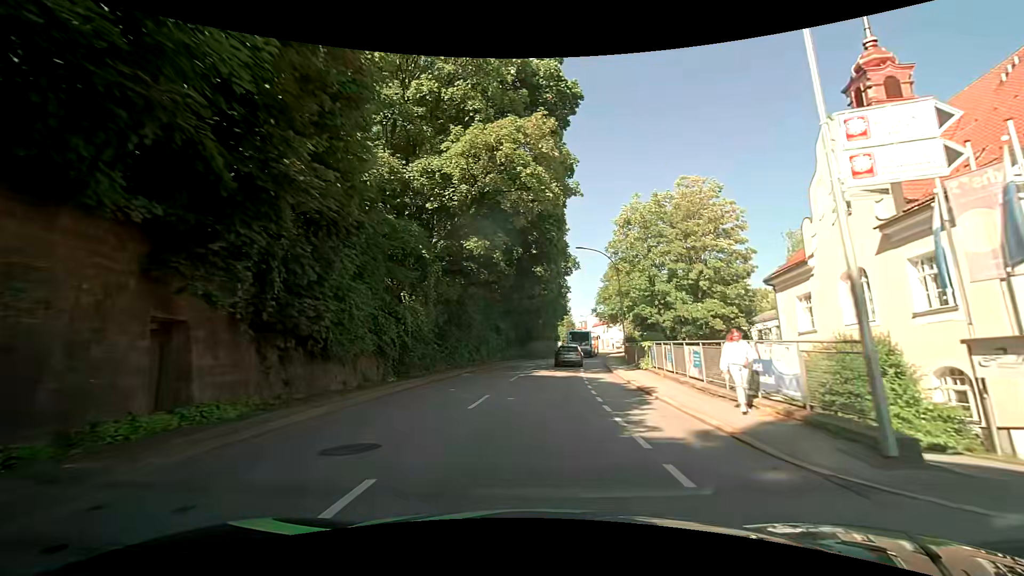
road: tertiary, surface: asphalt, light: Day
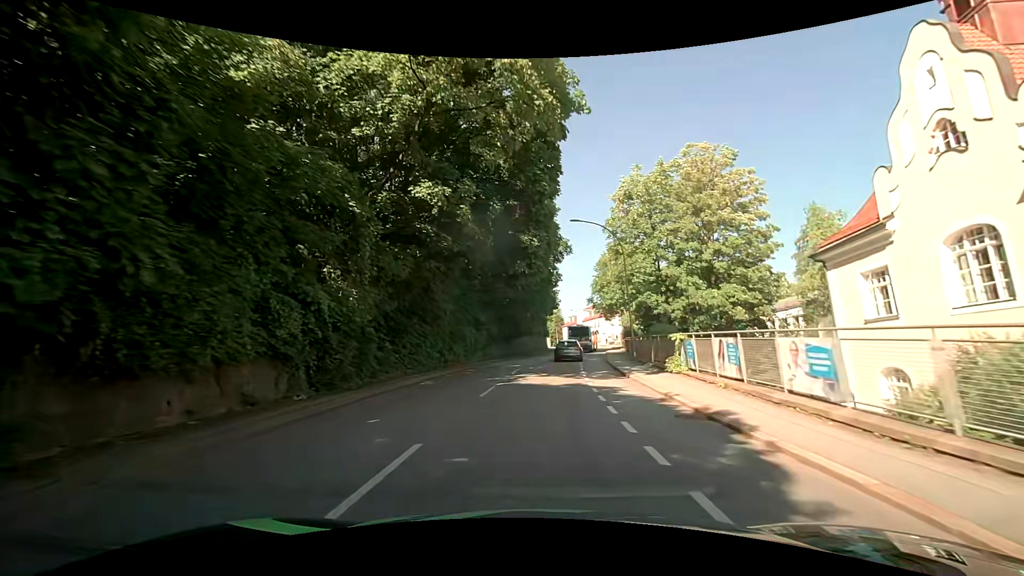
(+0.1, +7.4) m; +1°
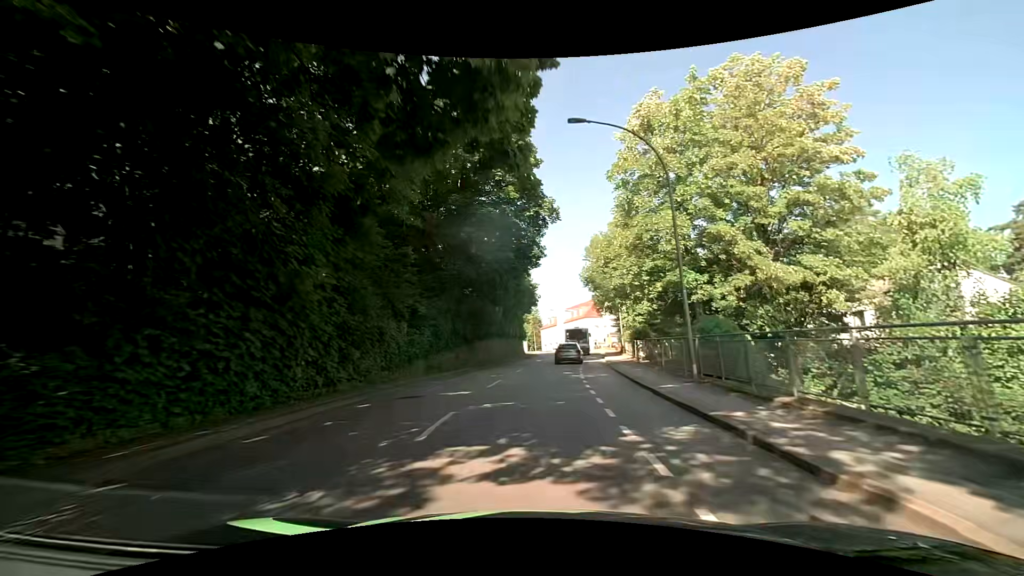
(+0.5, +14.6) m; +3°
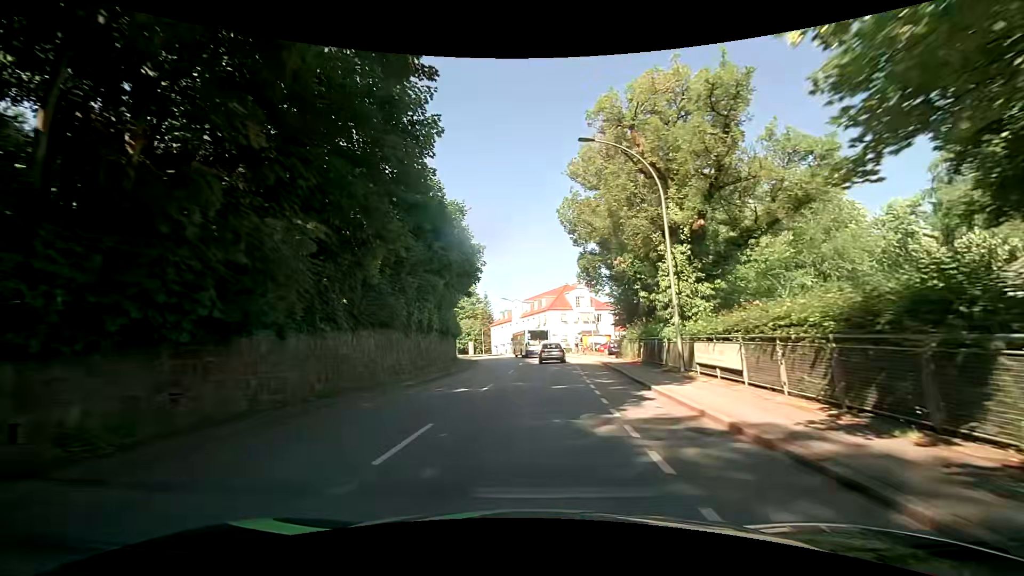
(+1.3, +28.0) m; +6°
